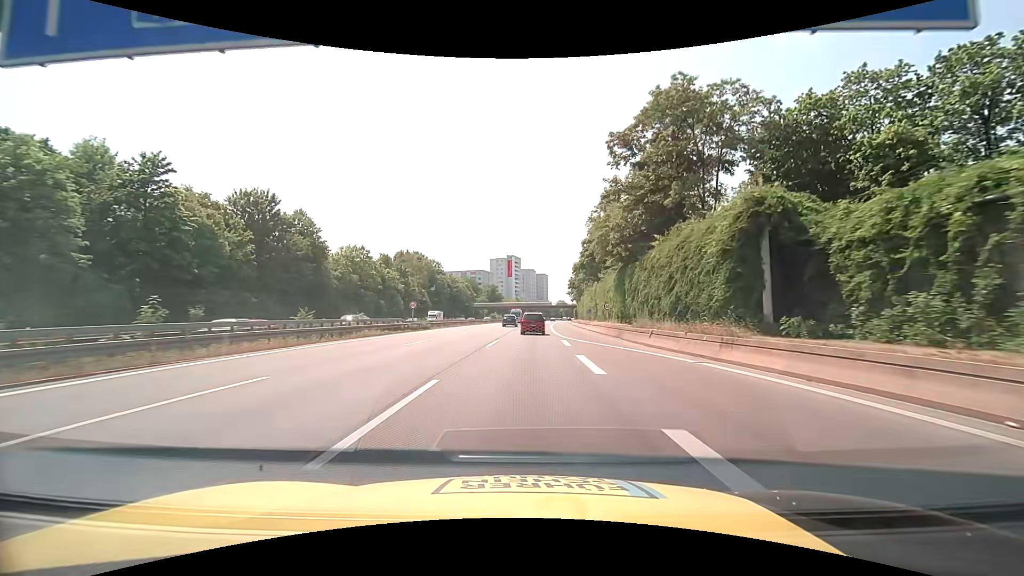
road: motorway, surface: asphalt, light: Day
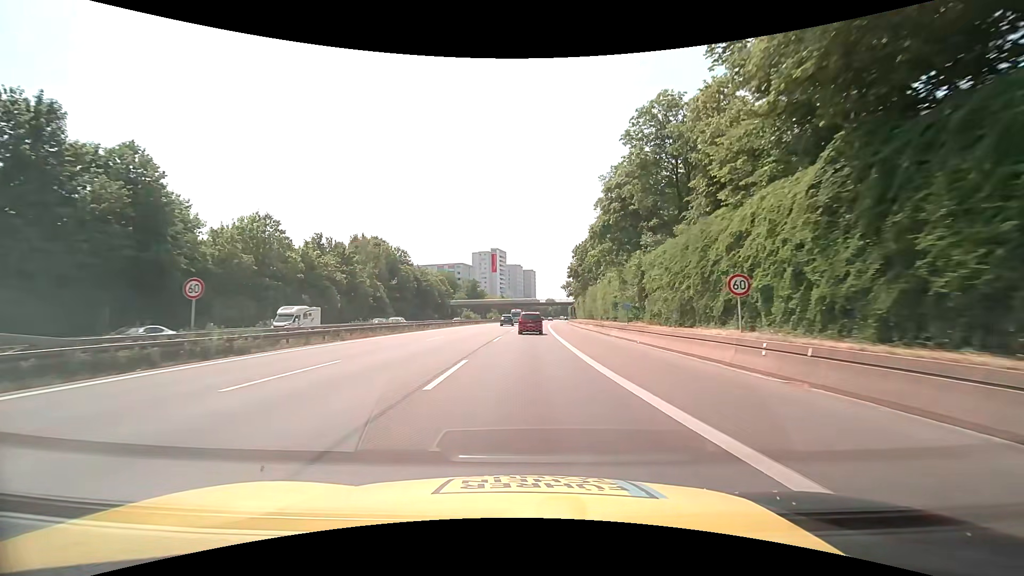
(+0.5, +31.2) m; +2°
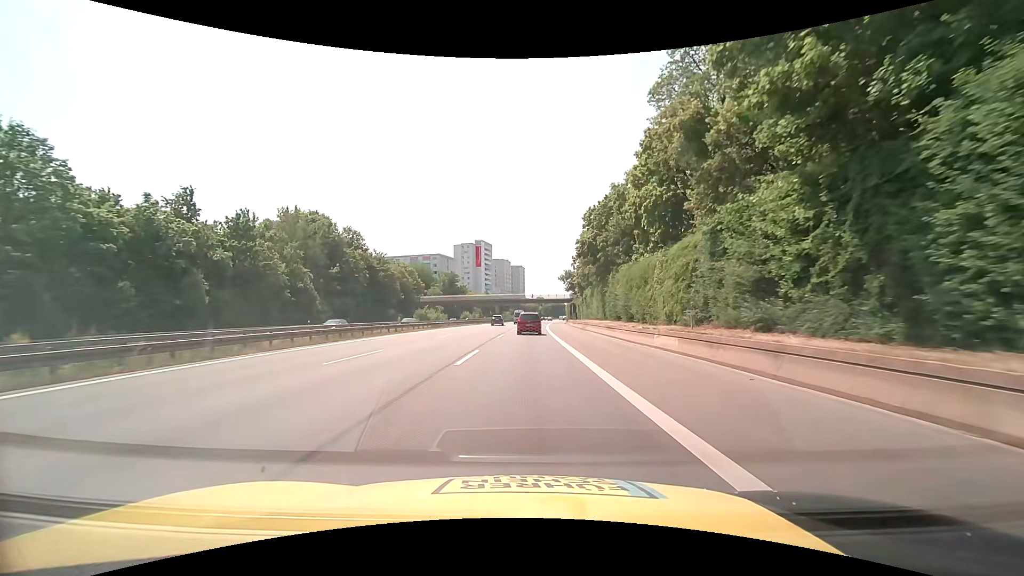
(+0.3, +31.3) m; +1°
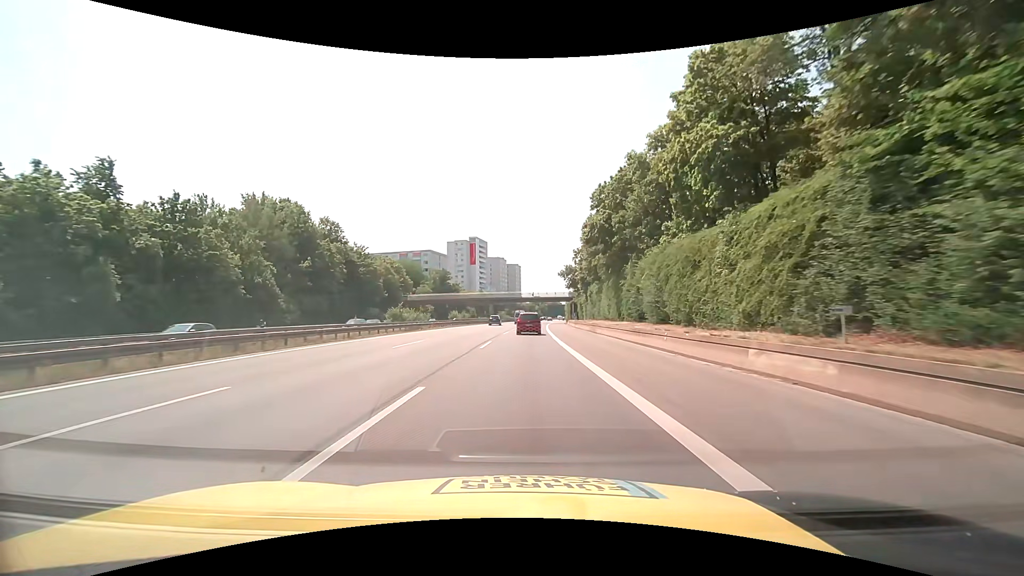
(+0.1, +10.5) m; +1°
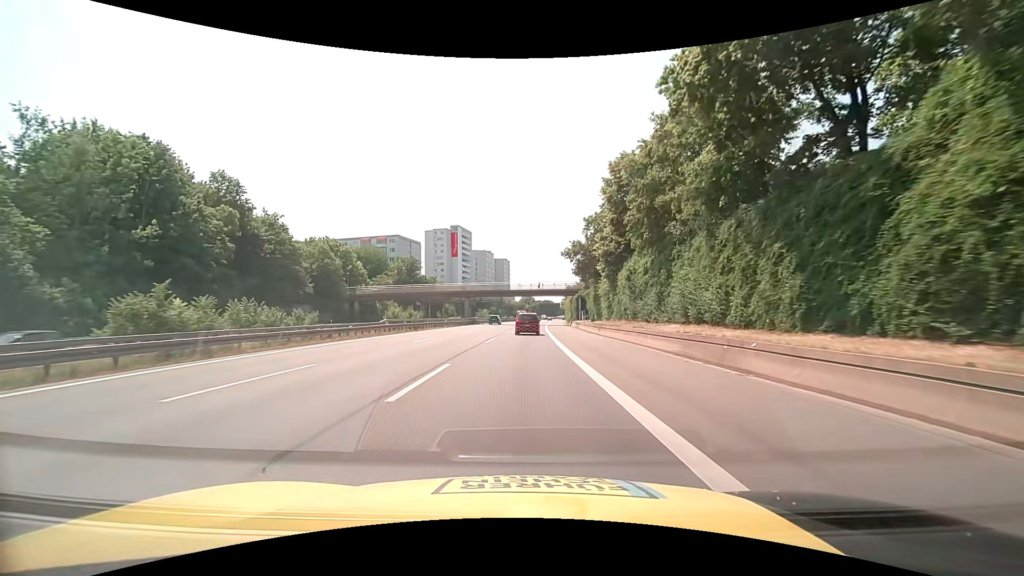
(+0.3, +31.4) m; +1°
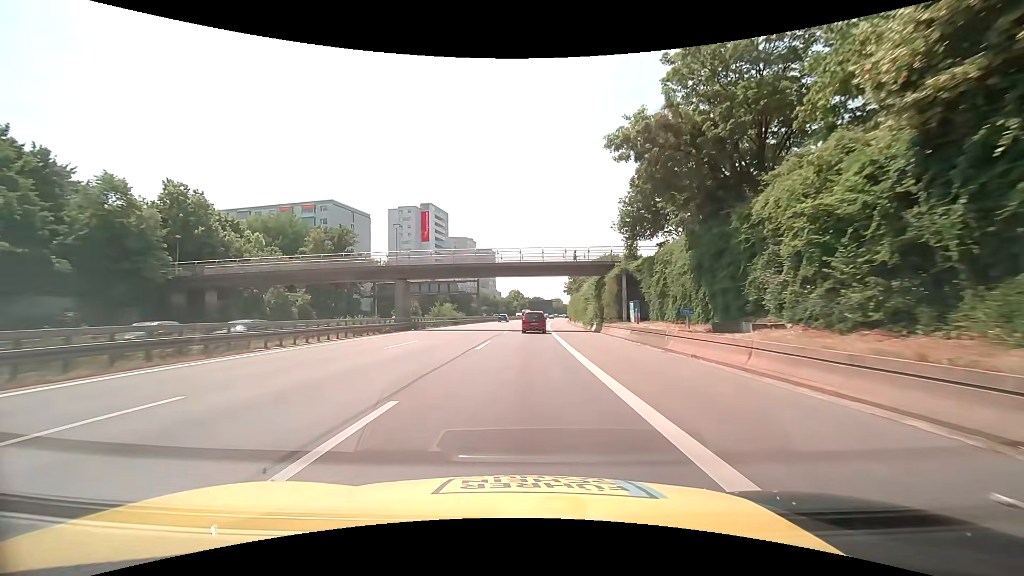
(+0.5, +41.8) m; +2°
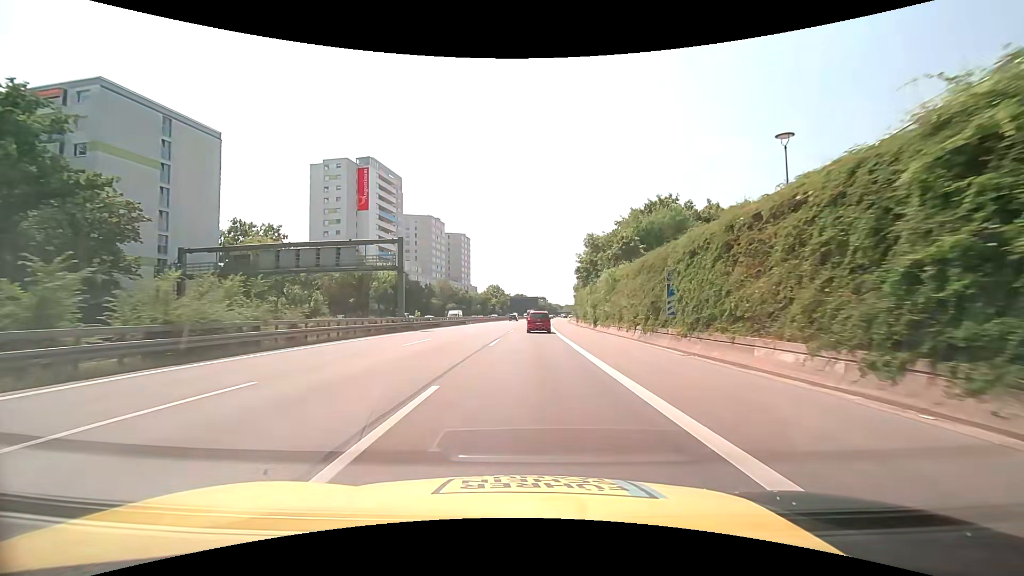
(+0.4, +52.2) m; +1°
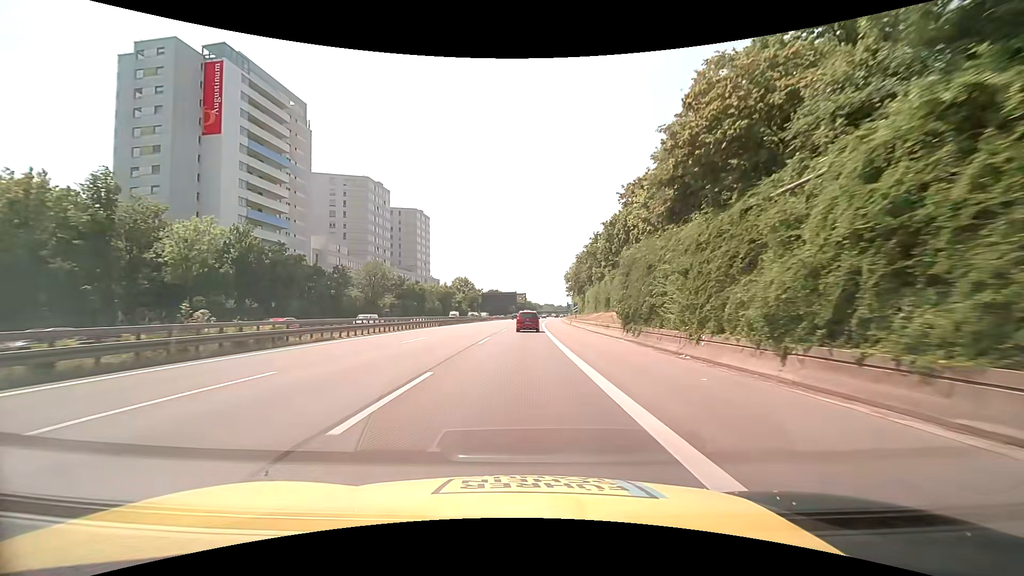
(+2.0, +52.1) m; +3°
(0, +10) (0, +20) (0, +30) (0, +40) (+1, +50) (+1, +60) (+1, +70) (+2, +80) (+2, +90) (+3, +100) m
